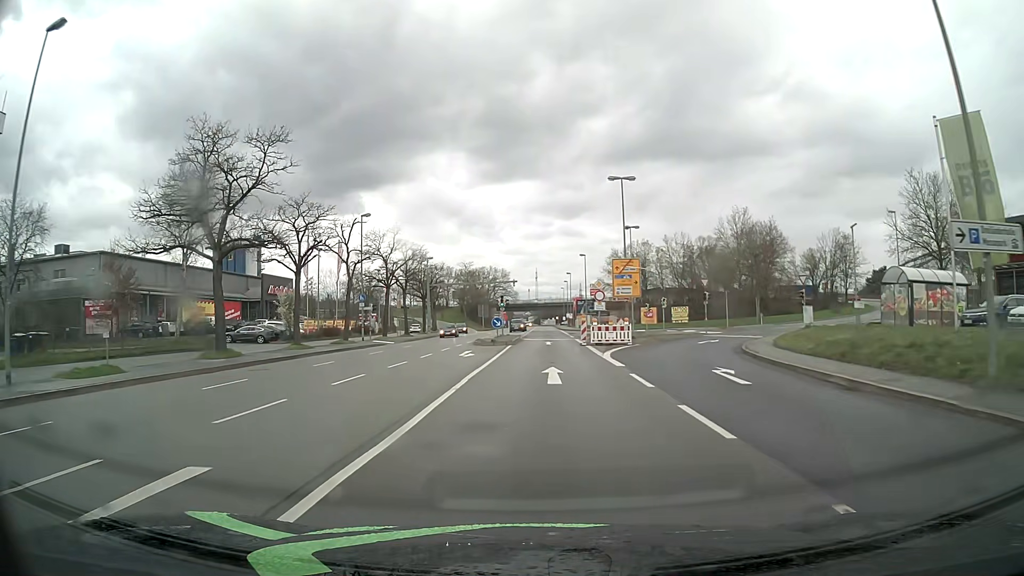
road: primary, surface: asphalt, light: Day
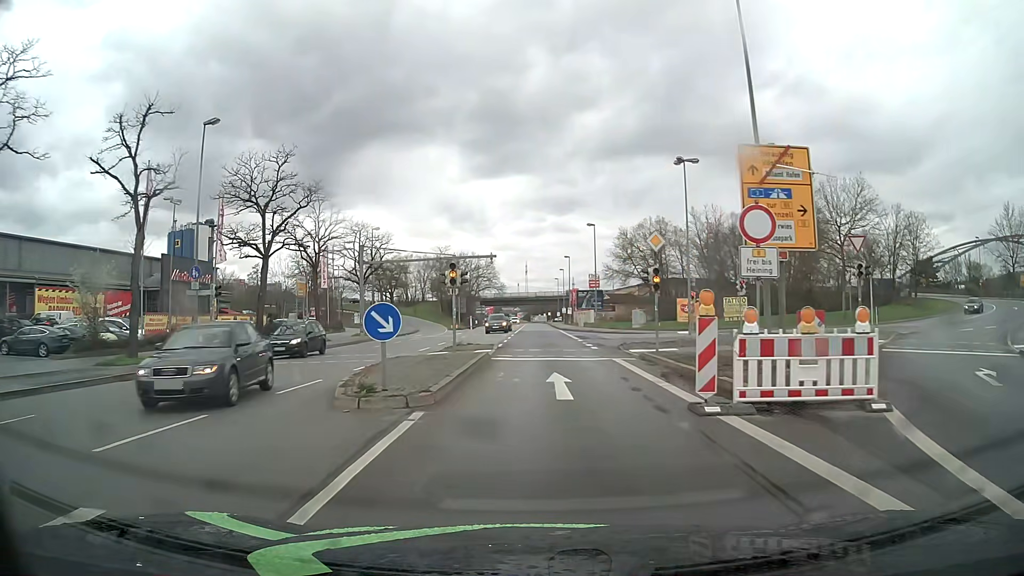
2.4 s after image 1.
(+0.2, +26.6) m; +1°
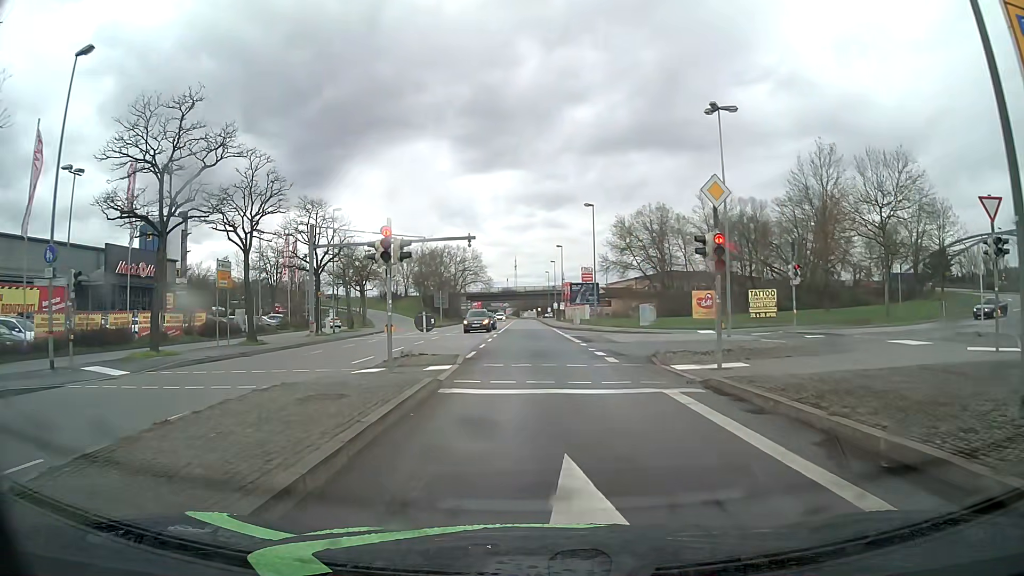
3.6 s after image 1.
(+0.1, +9.2) m; +1°
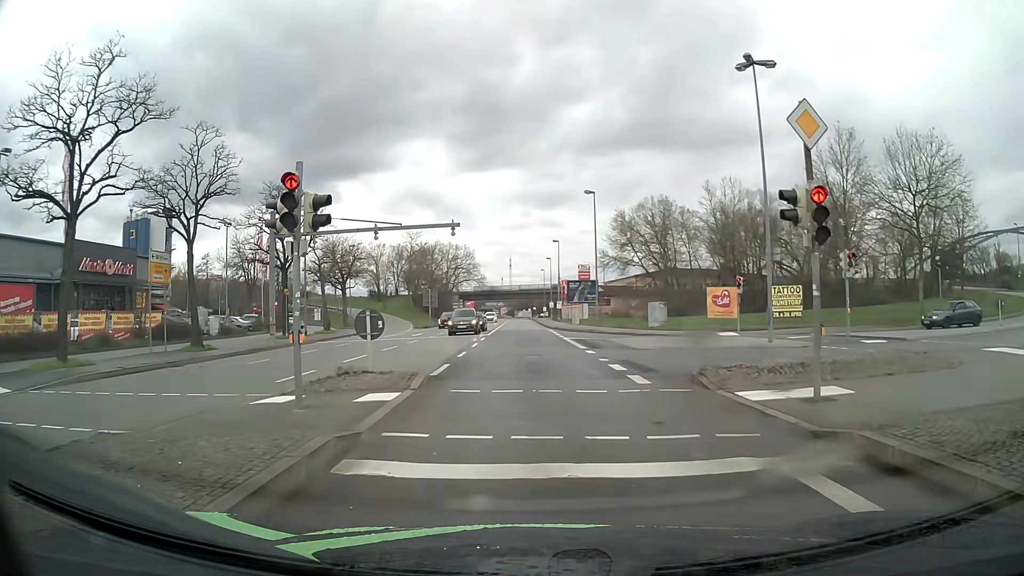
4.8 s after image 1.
(0.0, +5.3) m; +1°
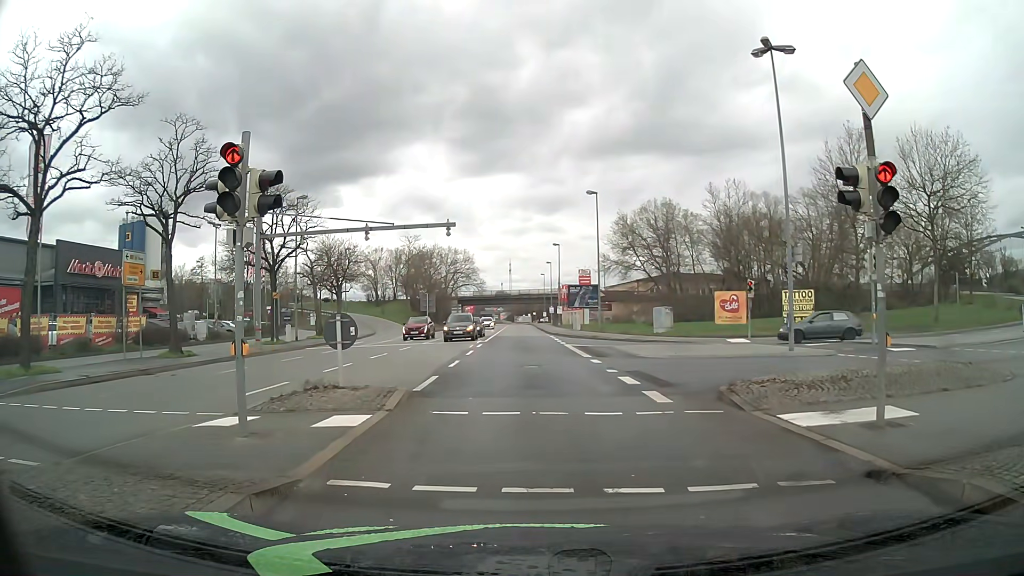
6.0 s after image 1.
(0.0, +1.7) m; -1°
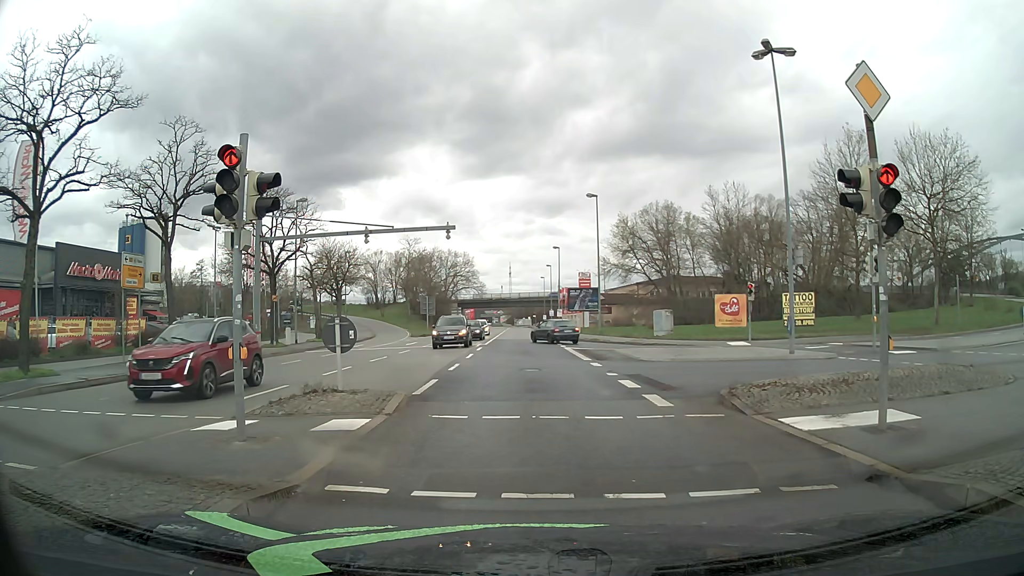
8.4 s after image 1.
(0.0, +0.1) m; 0°
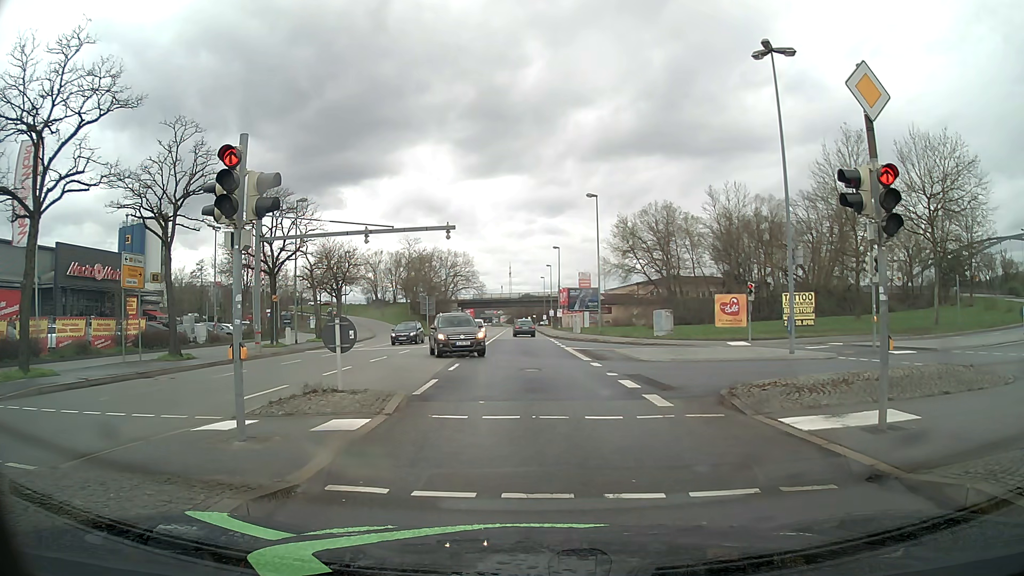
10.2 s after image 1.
(0.0, 0.0) m; 0°
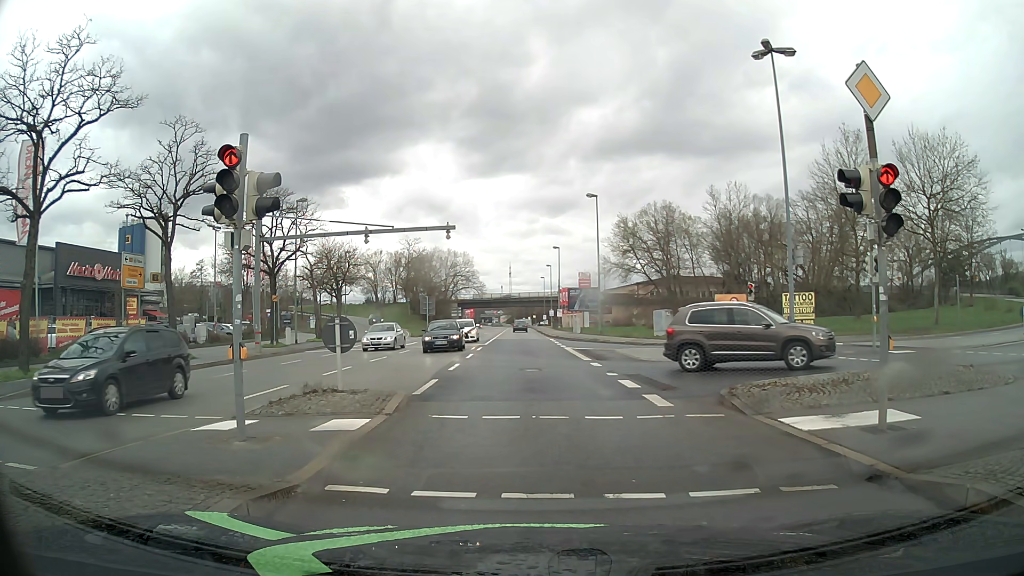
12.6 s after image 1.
(0.0, 0.0) m; 0°
(0, +10) (0, +20) (0, +30) (-1, +40) (-1, +50) (-1, +60) (-1, +70) (-1, +80) (-1, +90) (-2, +100) m
